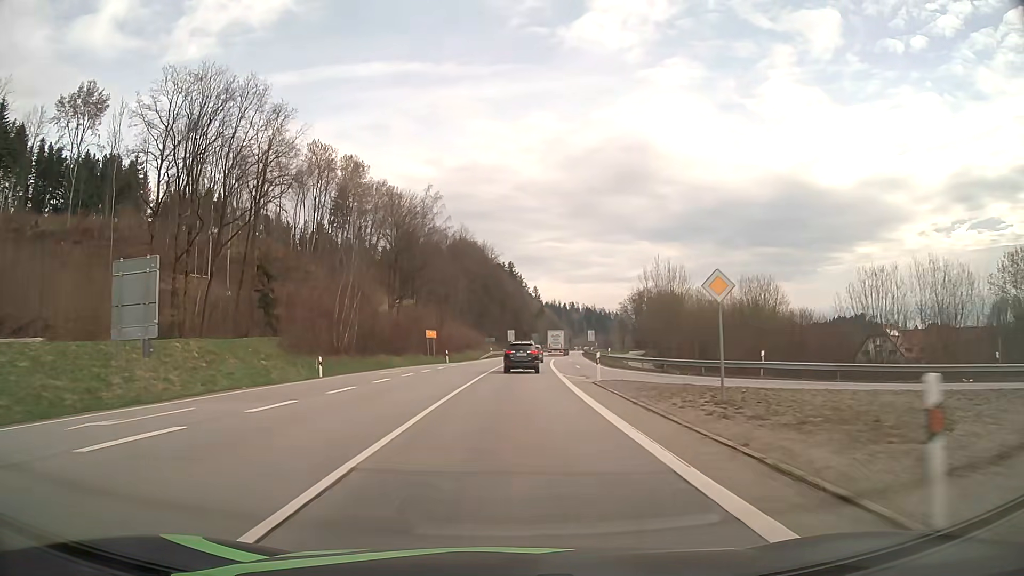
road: primary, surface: asphalt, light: Day
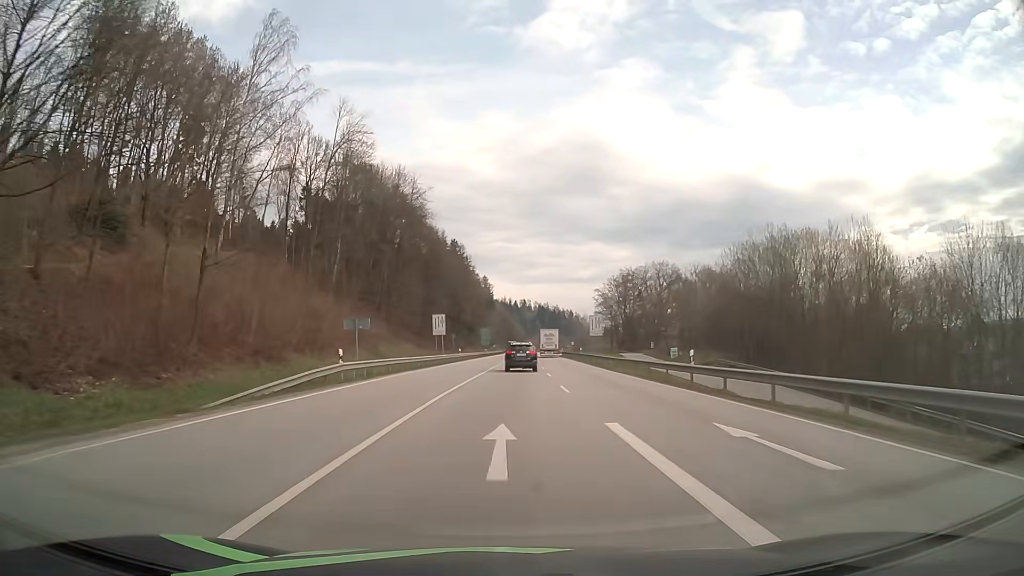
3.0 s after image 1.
(+2.3, +64.6) m; +4°
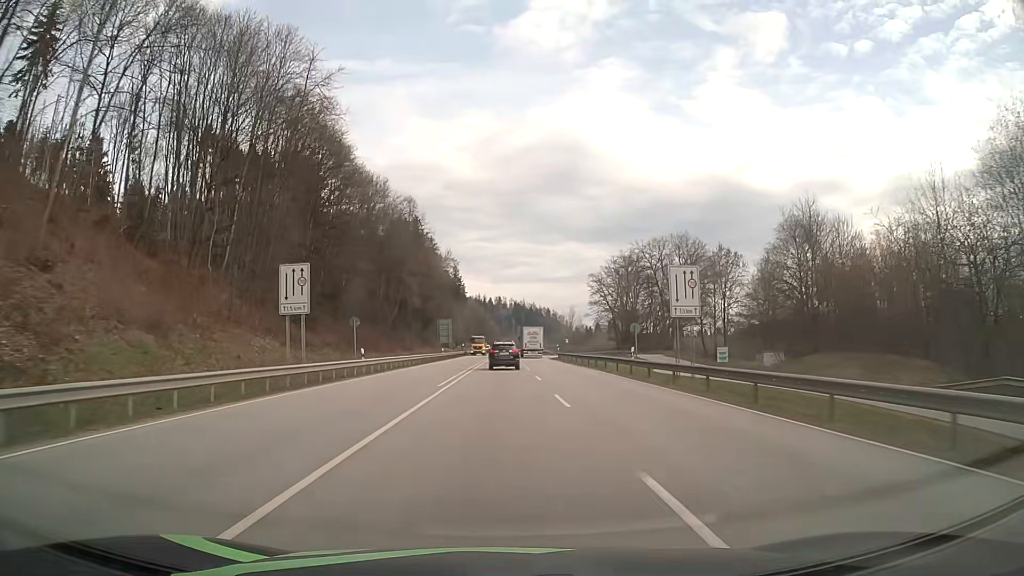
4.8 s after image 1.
(+0.8, +41.1) m; +2°
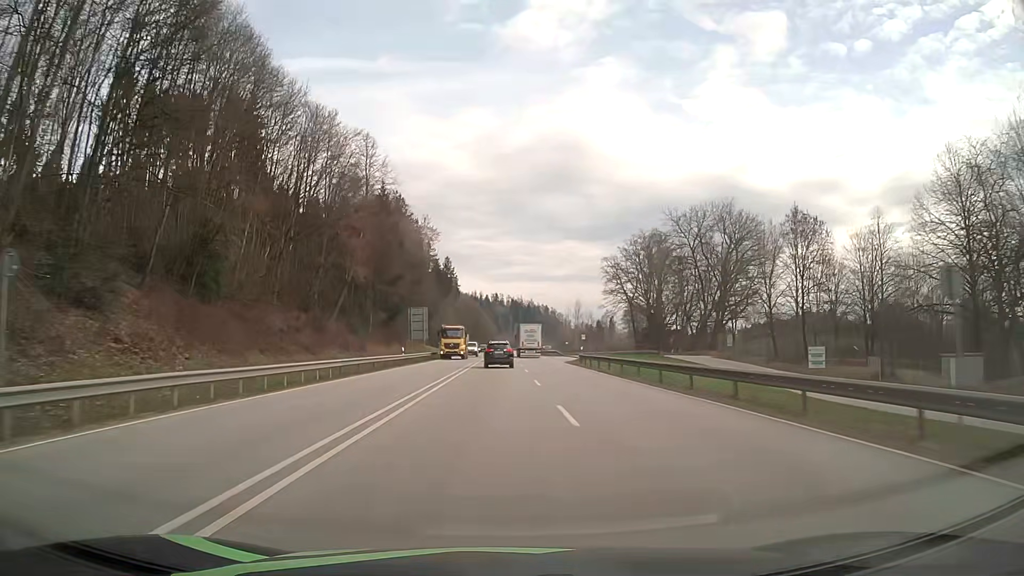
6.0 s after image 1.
(+0.2, +27.9) m; 0°
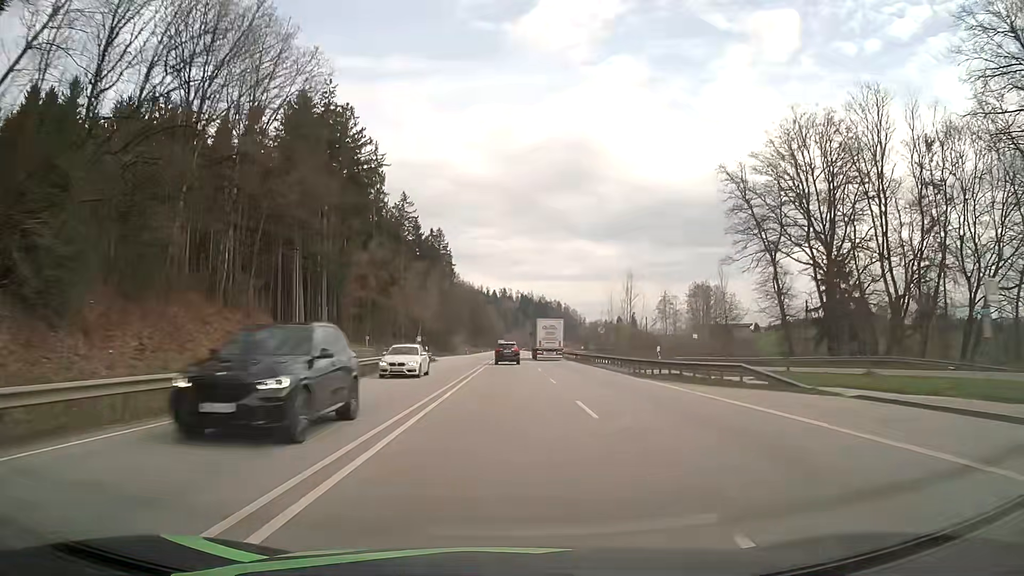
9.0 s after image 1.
(-0.6, +70.9) m; -1°
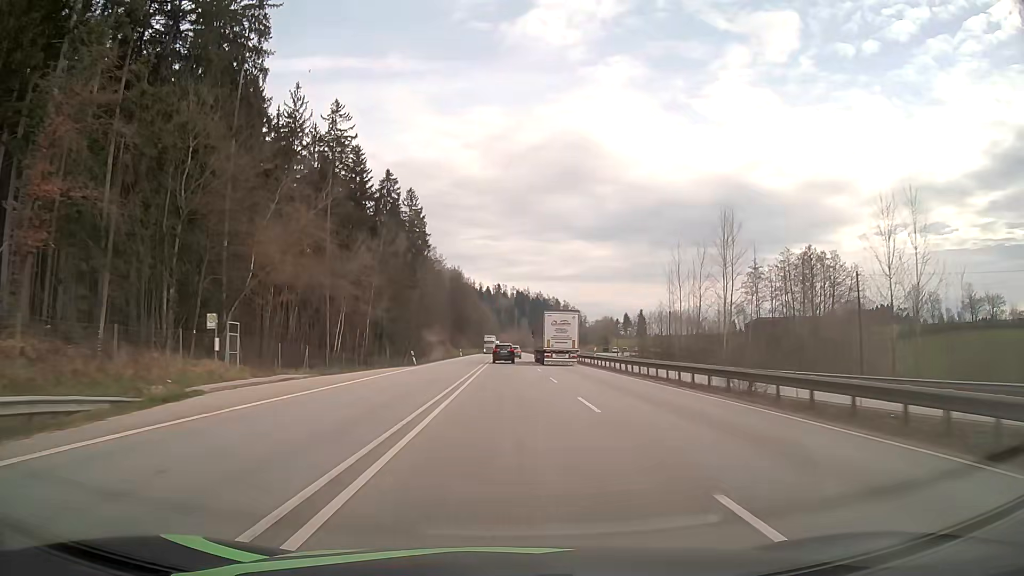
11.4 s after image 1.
(+0.3, +58.8) m; +1°
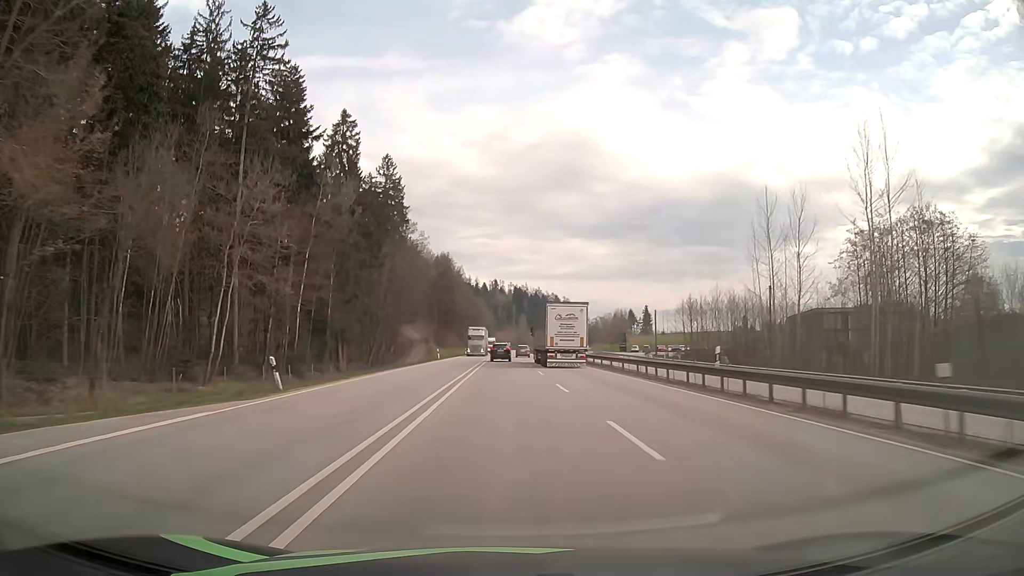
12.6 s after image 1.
(0.0, +30.0) m; 0°
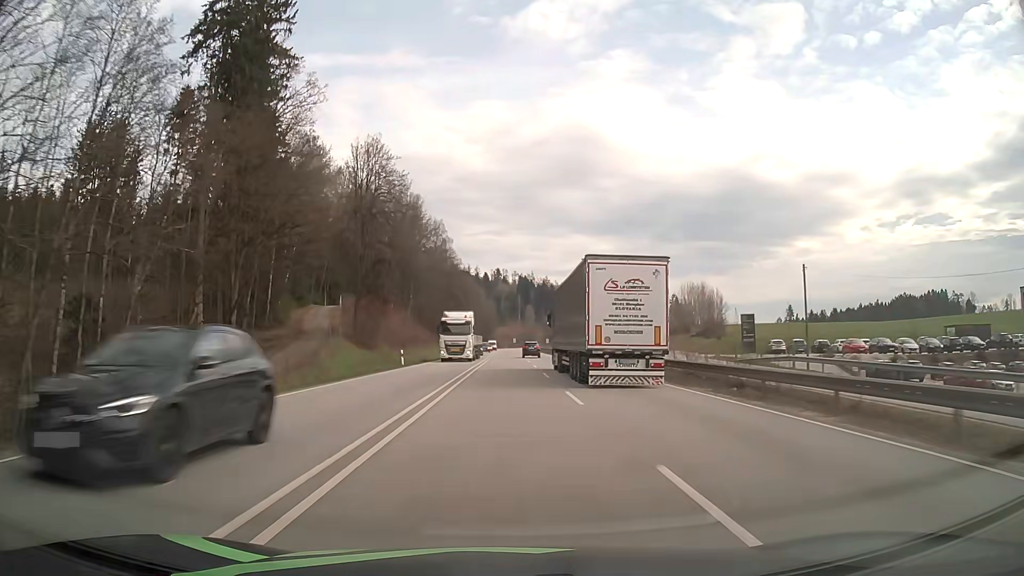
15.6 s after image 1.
(-0.3, +76.8) m; 0°
(0, +10) (0, +20) (0, +30) (0, +40) (0, +50) (0, +60) (0, +70) (0, +80) (0, +90) (0, +100) m
